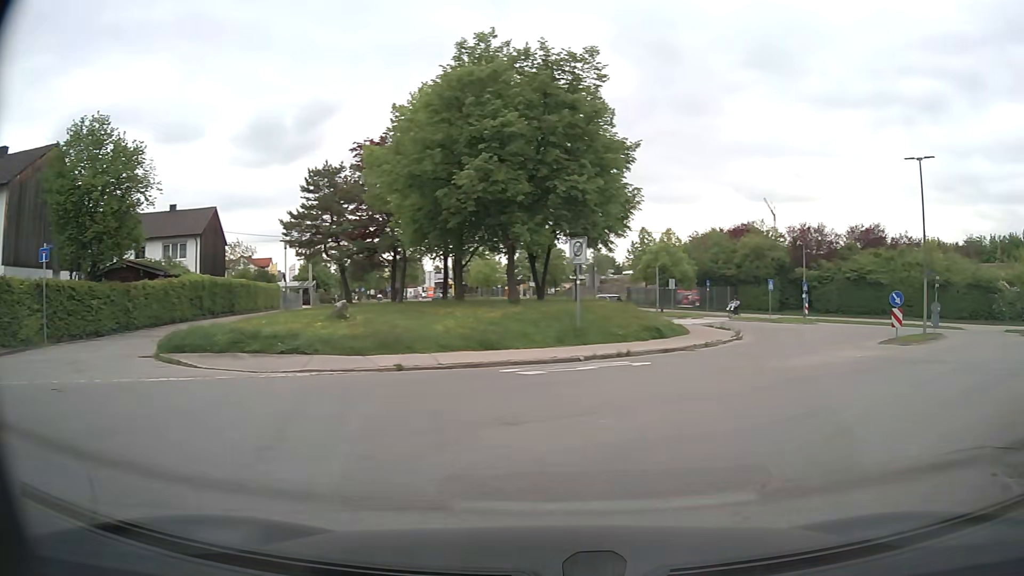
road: residential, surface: asphalt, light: Day
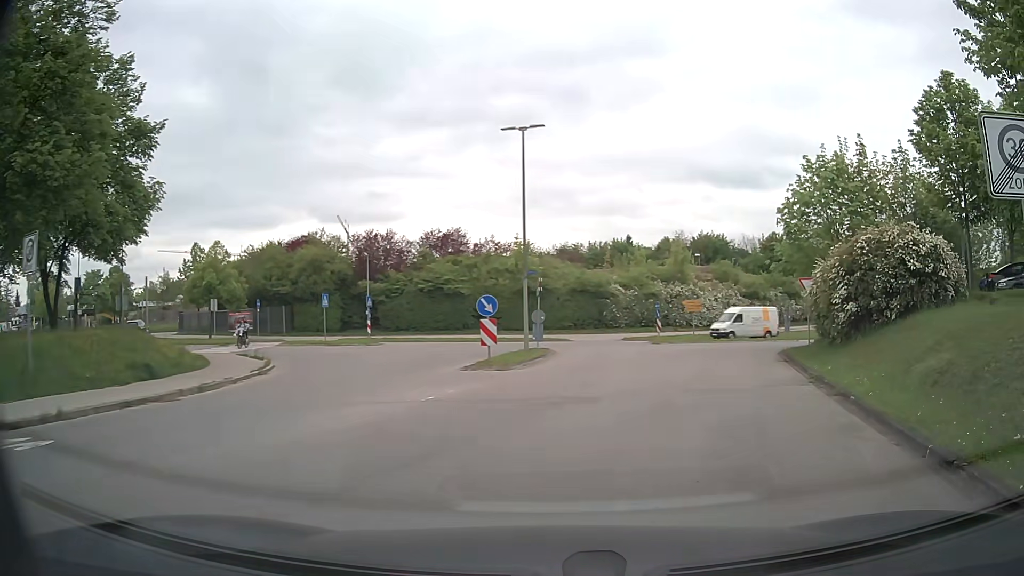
(+2.6, +7.8) m; +36°
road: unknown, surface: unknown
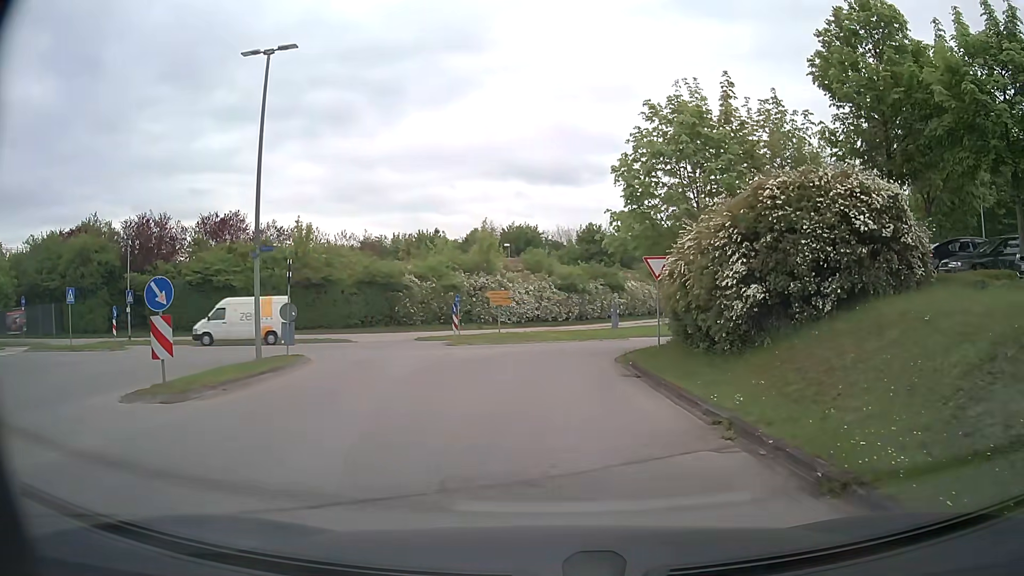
(+1.3, +8.0) m; +14°
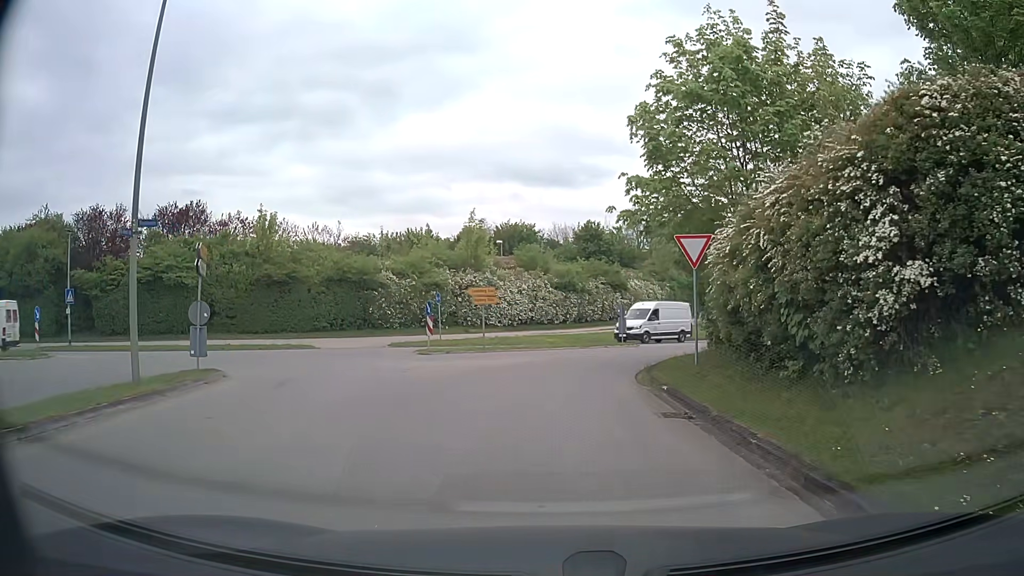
(0.0, +5.9) m; 0°
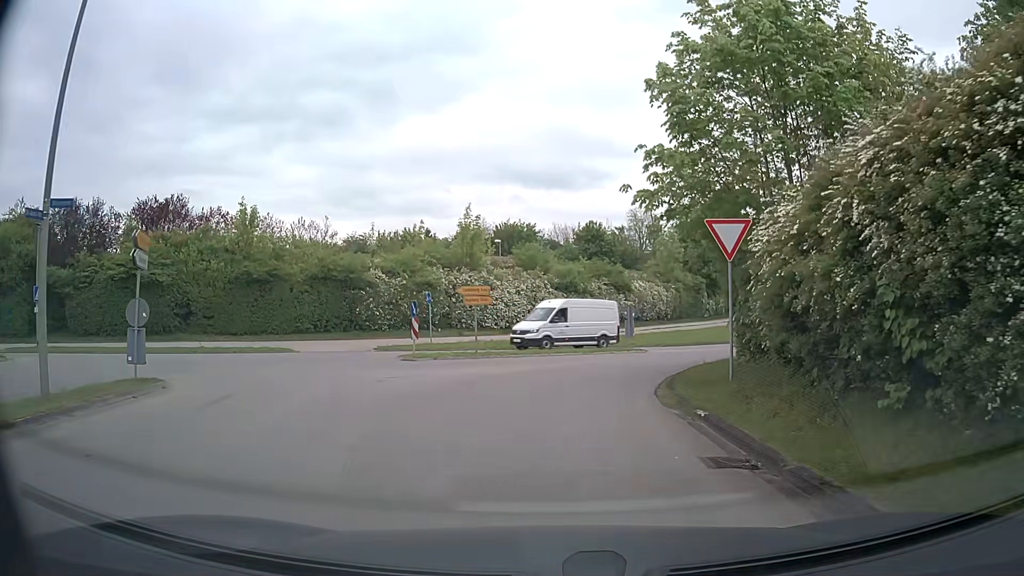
(0.0, +2.9) m; 0°
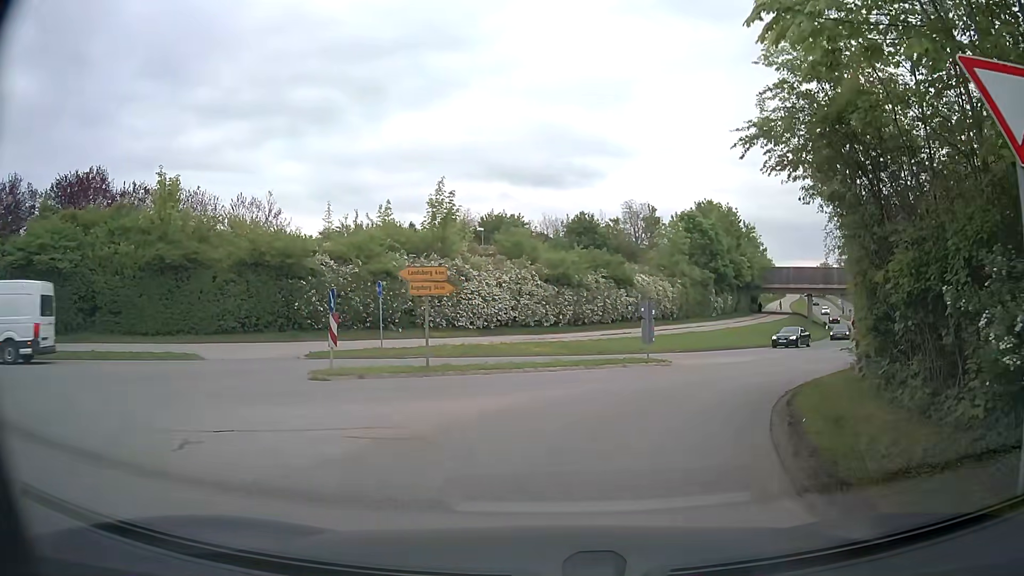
(+0.2, +8.2) m; +2°
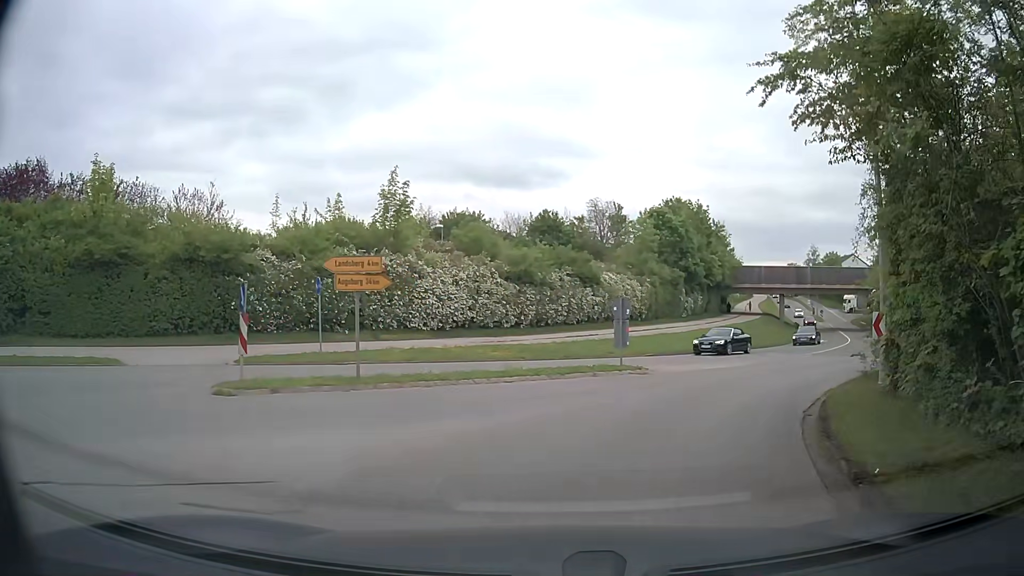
(+0.1, +3.0) m; +3°
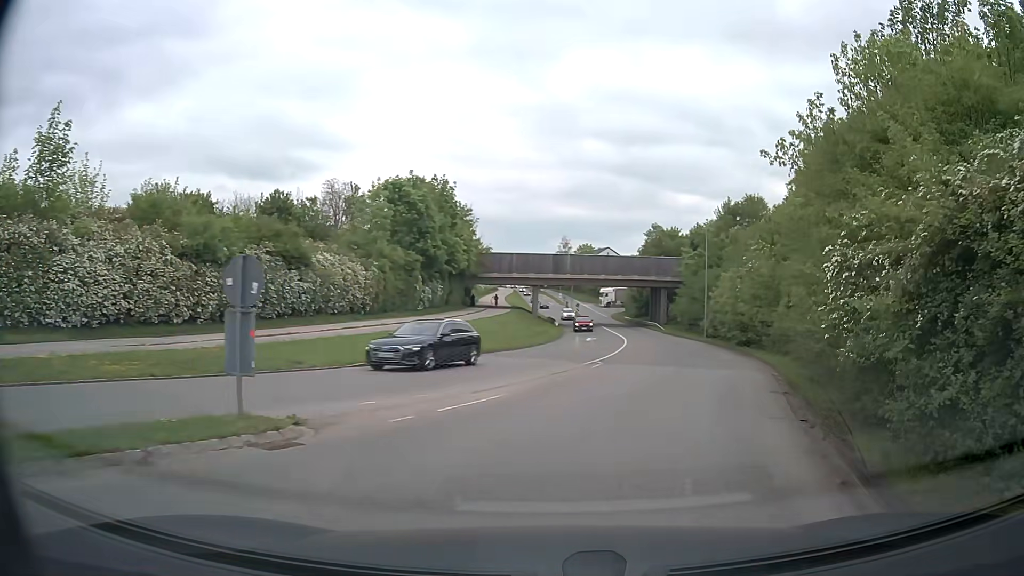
(+2.0, +10.7) m; +21°
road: tertiary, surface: asphalt
(+2, +10) (+4, +20) (+6, +29) (+8, +39) (+9, +49) (+10, +59) (+11, +69) (+11, +79) (+10, +89) (+10, +99) m
